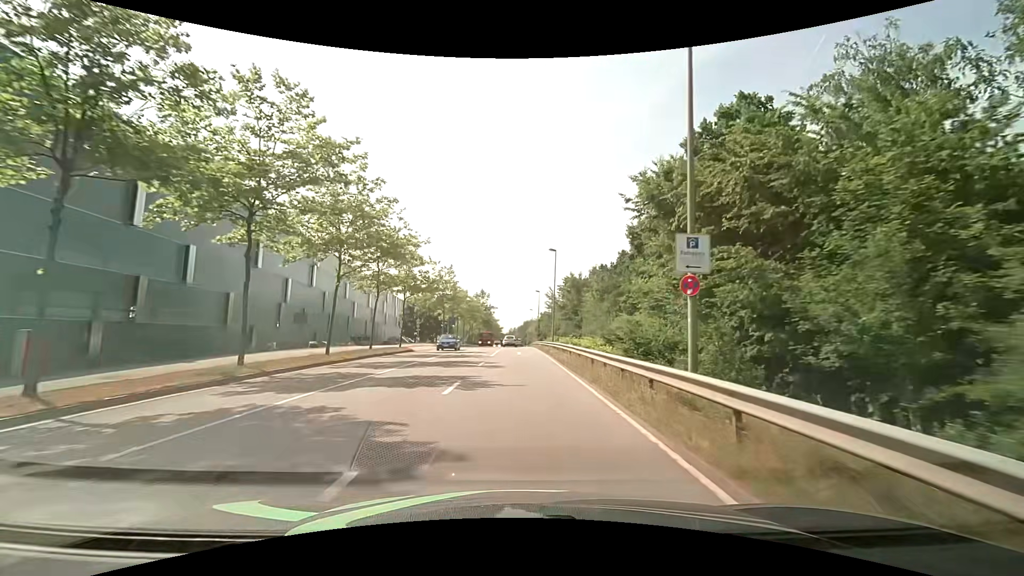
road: secondary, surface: asphalt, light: Day
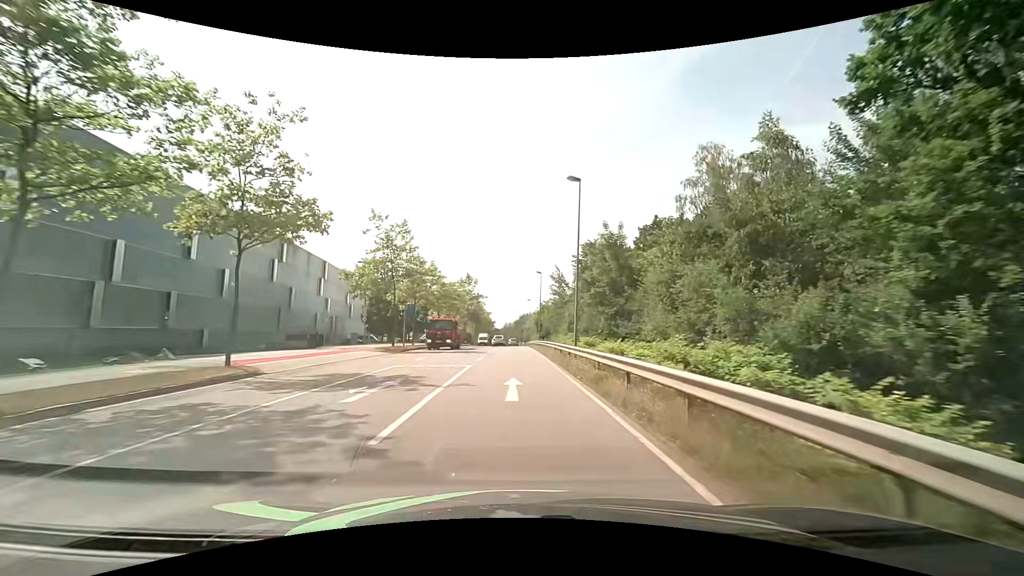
(+0.1, +22.9) m; 0°
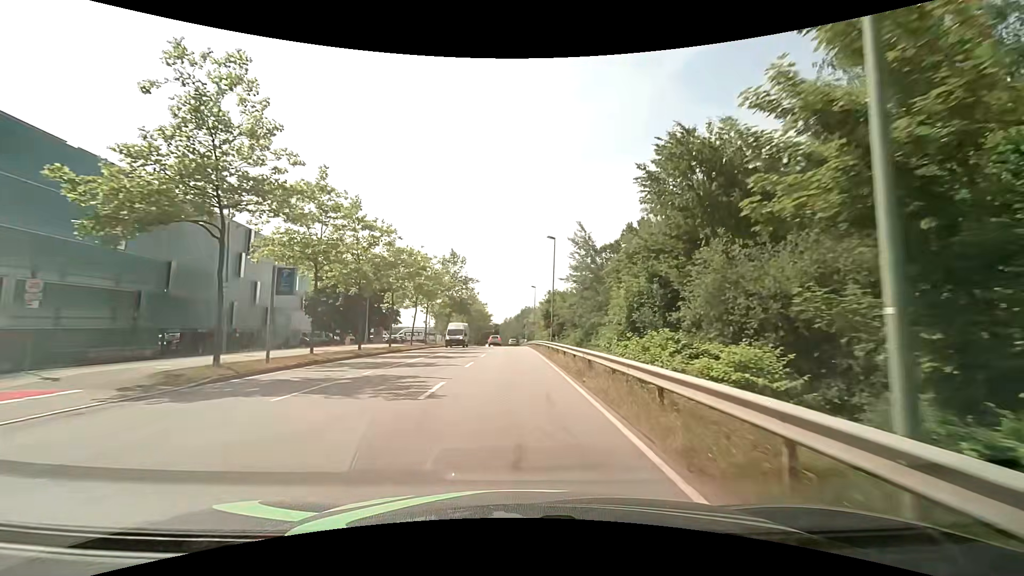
(+0.2, +23.1) m; +1°
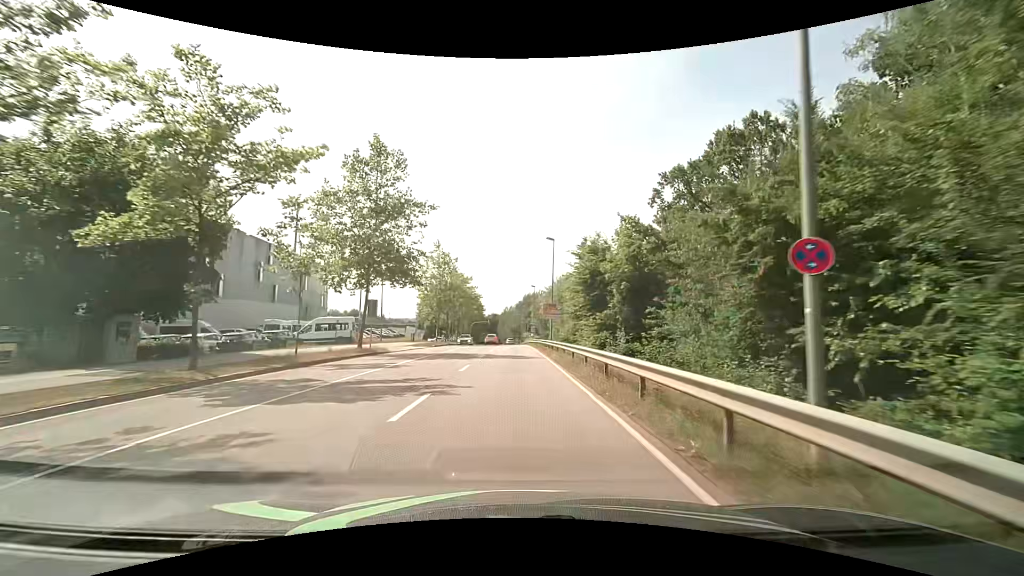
(-0.5, +38.7) m; 0°
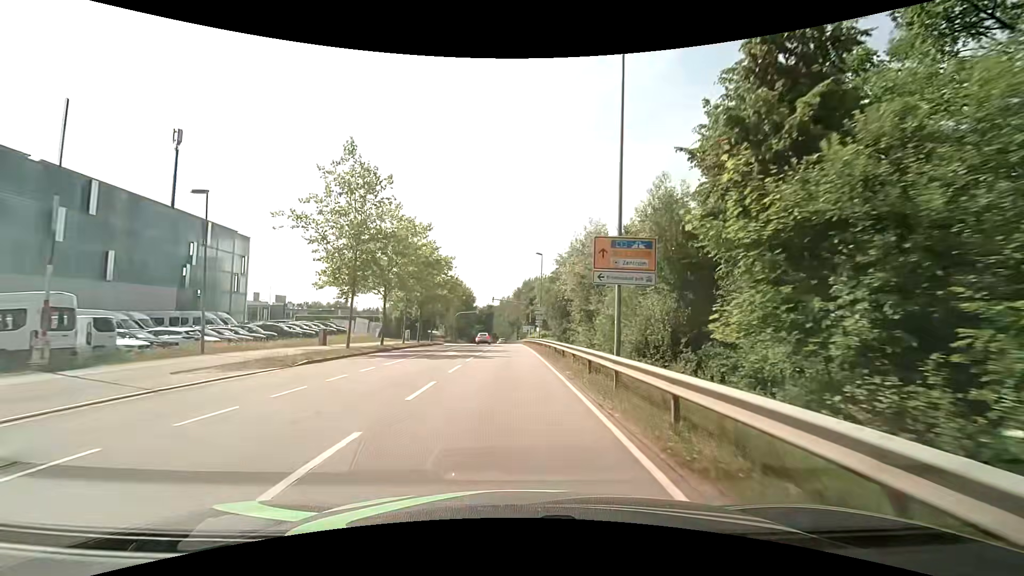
(0.0, +30.9) m; 0°
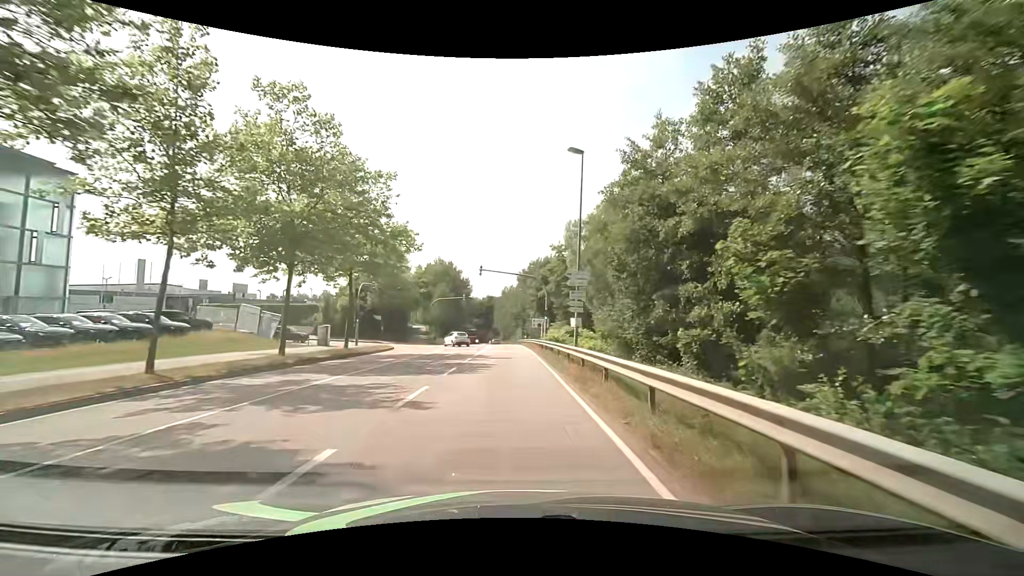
(-0.1, +31.0) m; 0°
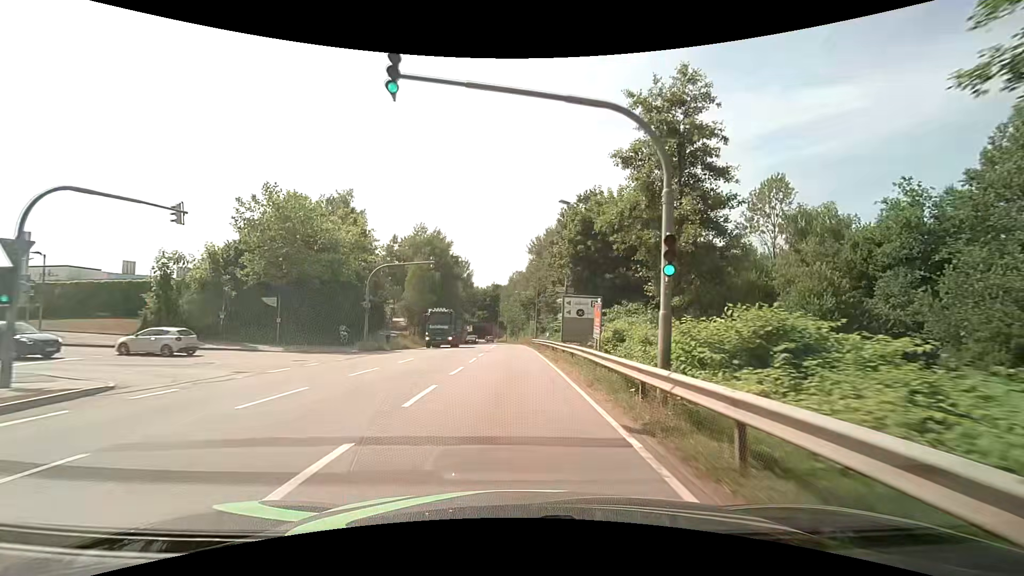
(-0.5, +30.9) m; -1°
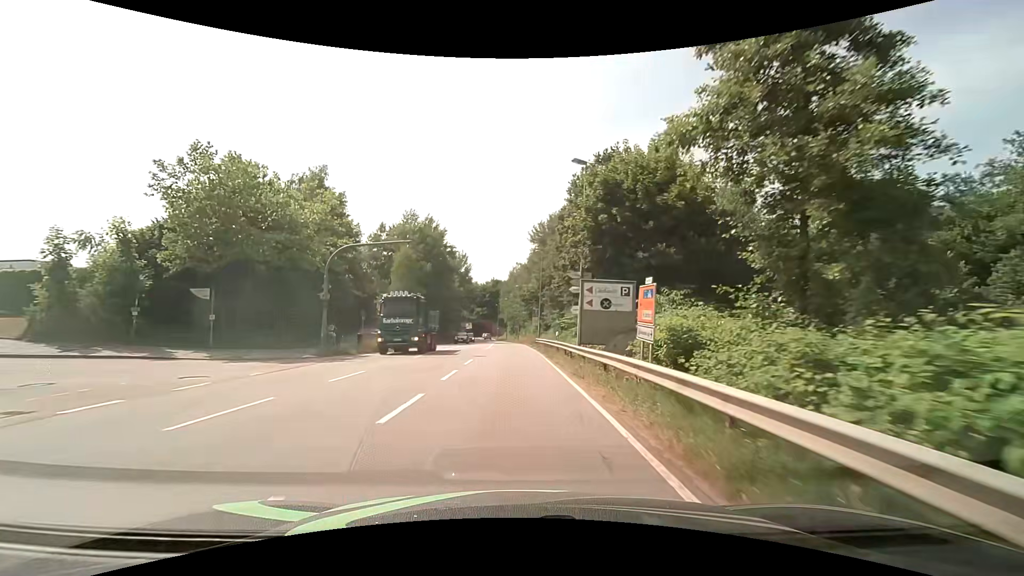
(0.0, +7.7) m; 0°
(0, +10) (0, +20) (0, +30) (0, +40) (0, +50) (-1, +60) (-1, +70) (-2, +80) (-2, +90) (-3, +100) m
